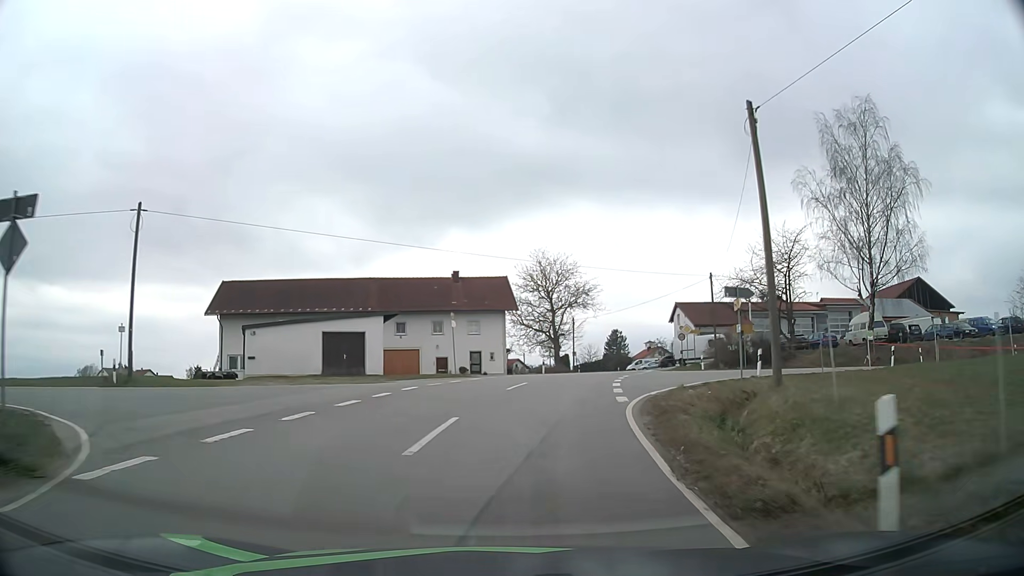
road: tertiary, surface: asphalt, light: Day
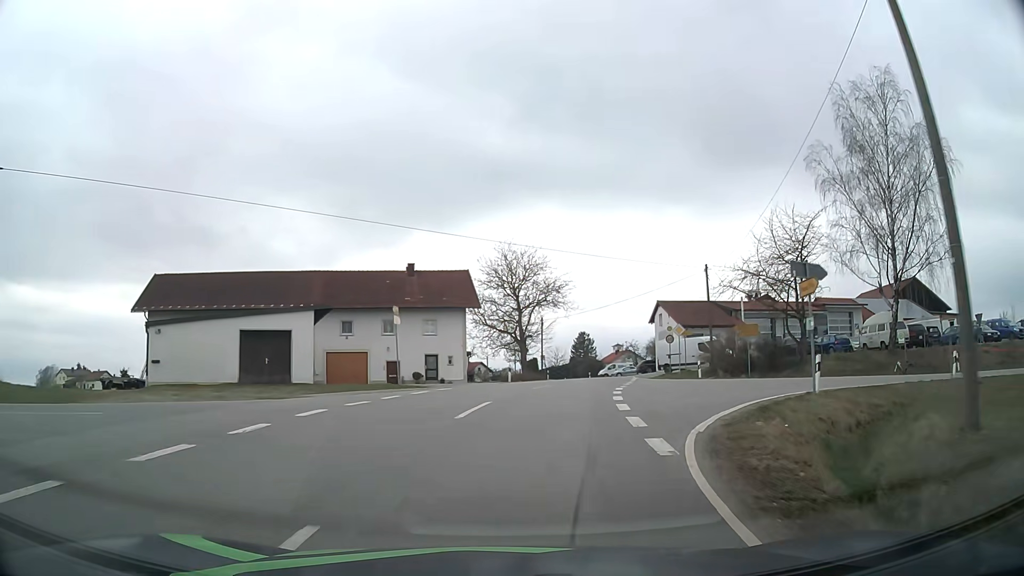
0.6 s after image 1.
(+0.3, +7.5) m; +4°
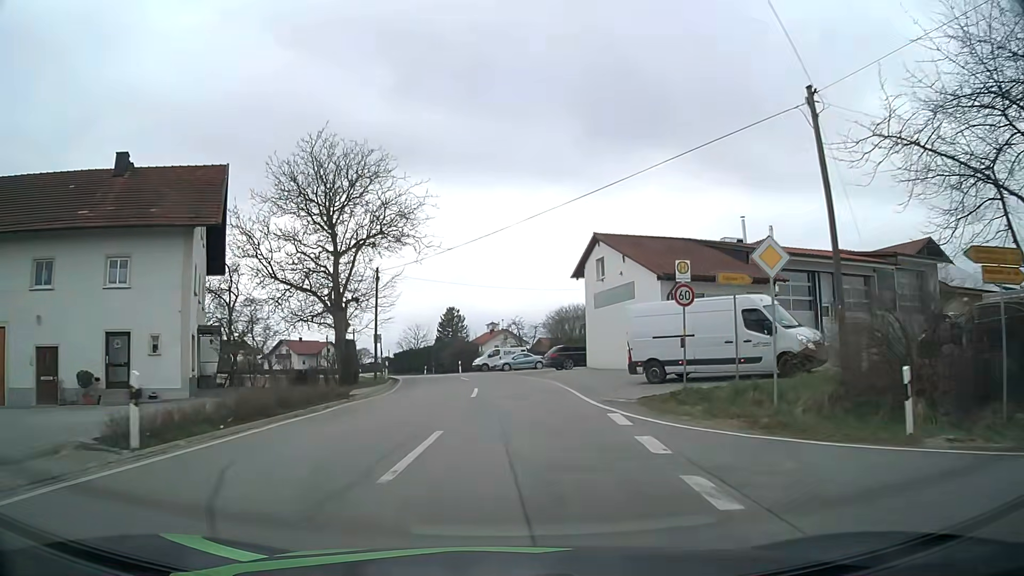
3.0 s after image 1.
(+3.2, +30.1) m; +11°
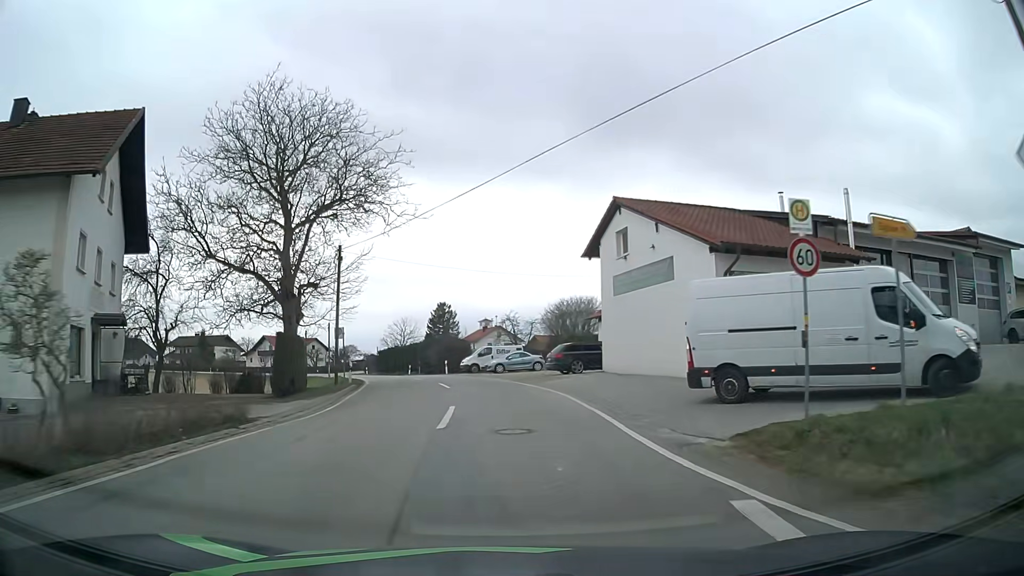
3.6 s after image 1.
(0.0, +7.7) m; +1°
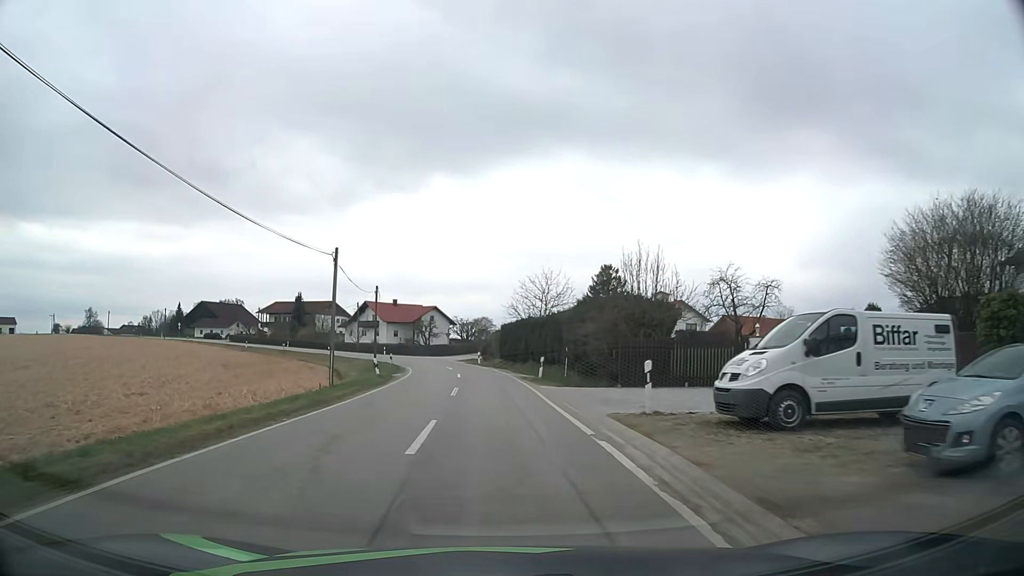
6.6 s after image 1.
(-3.8, +38.4) m; -13°
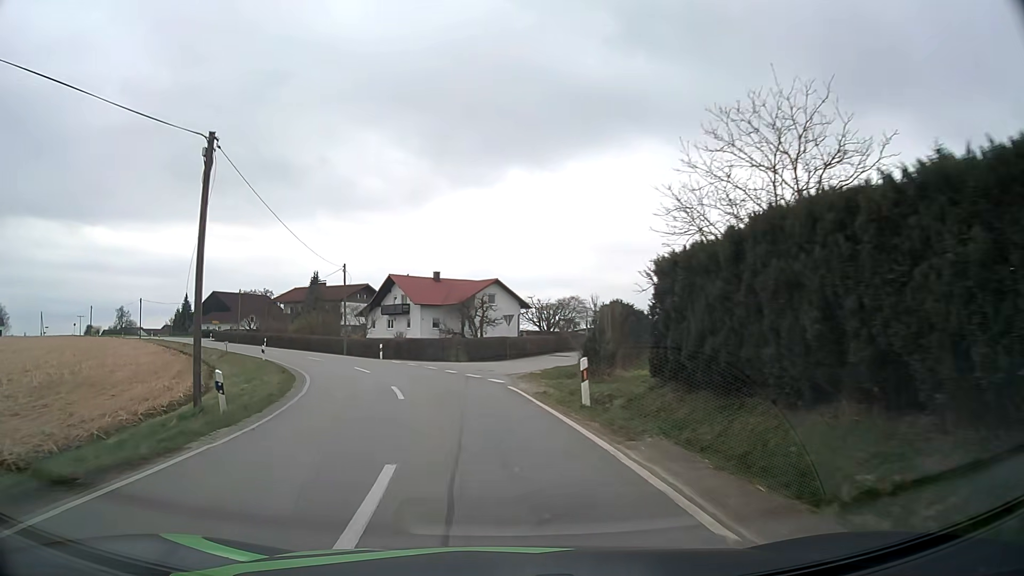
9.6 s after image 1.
(-1.9, +40.7) m; -7°
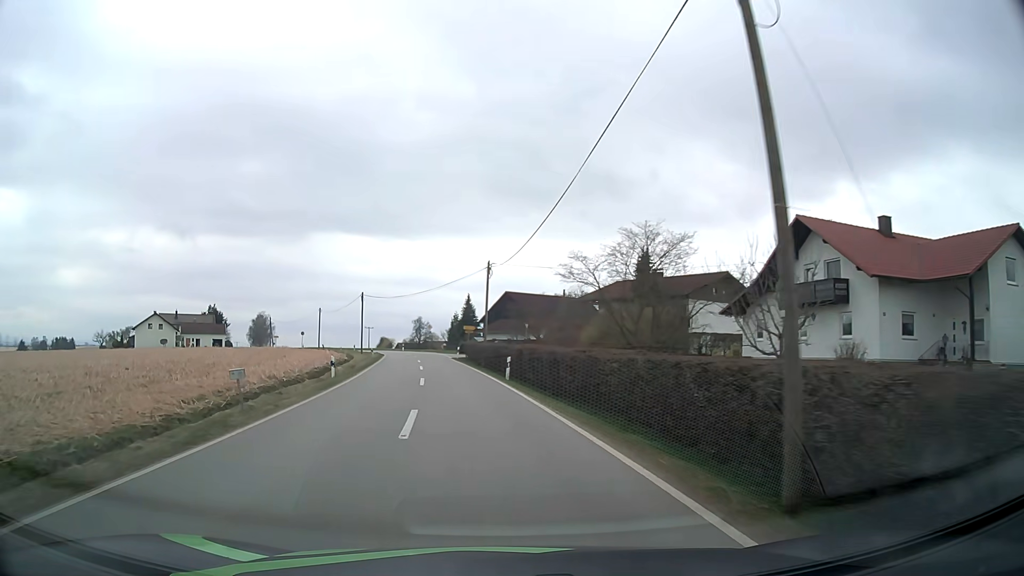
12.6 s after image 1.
(-10.1, +40.8) m; -29°
(0, +10) (-1, +20) (-3, +30) (-4, +40) (-6, +50) (-7, +60) (-9, +69) (-12, +79) (-15, +88) (-20, +97) m
